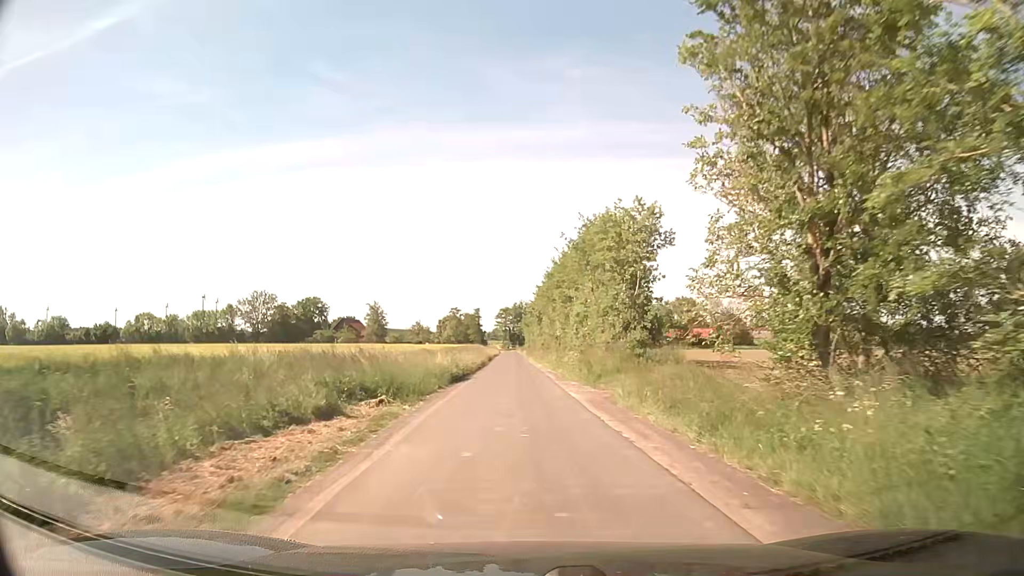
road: unclassified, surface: asphalt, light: Day
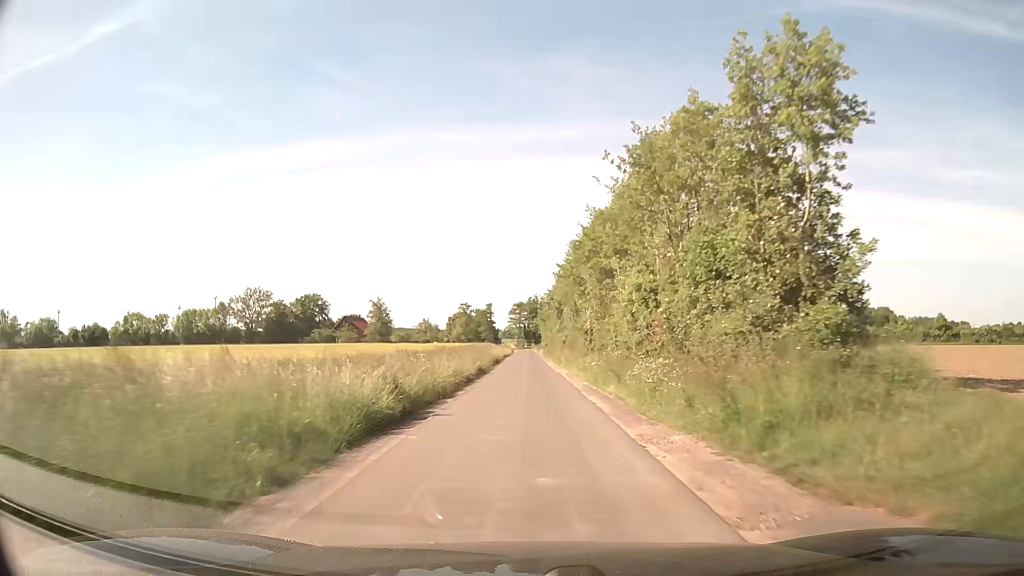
(-0.3, +16.7) m; -2°
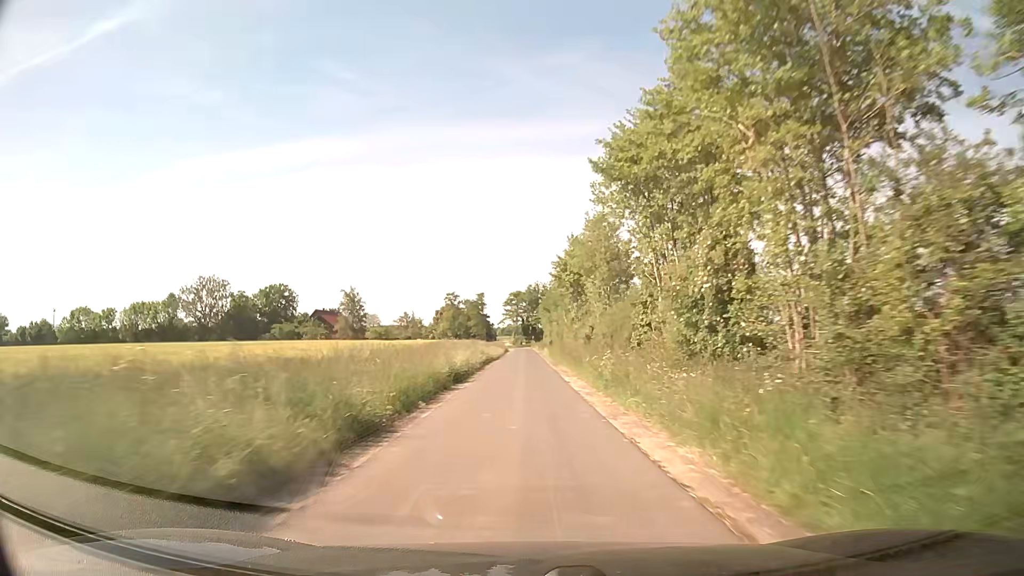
(+0.1, +30.1) m; +1°
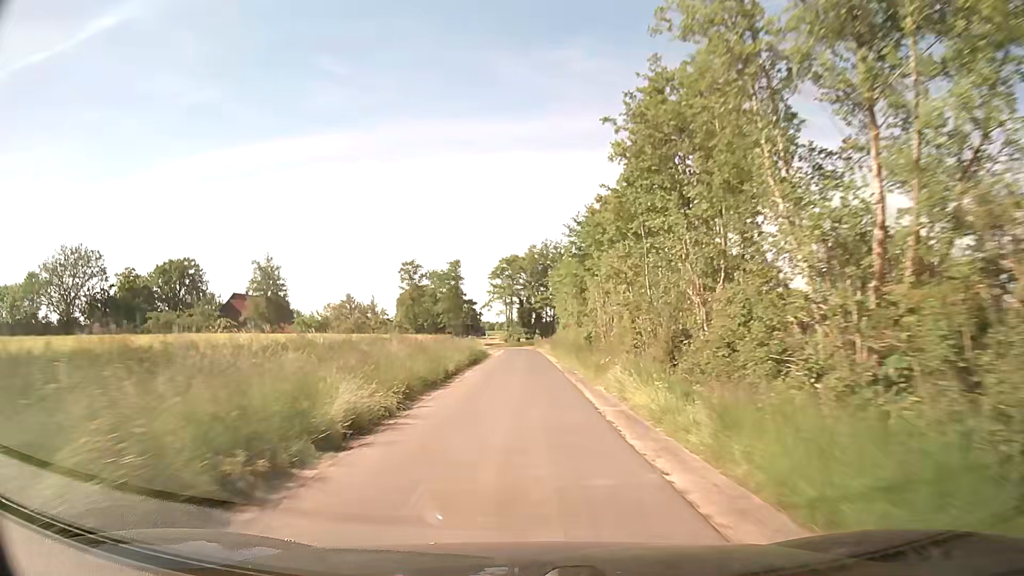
(-0.5, +56.1) m; 0°
